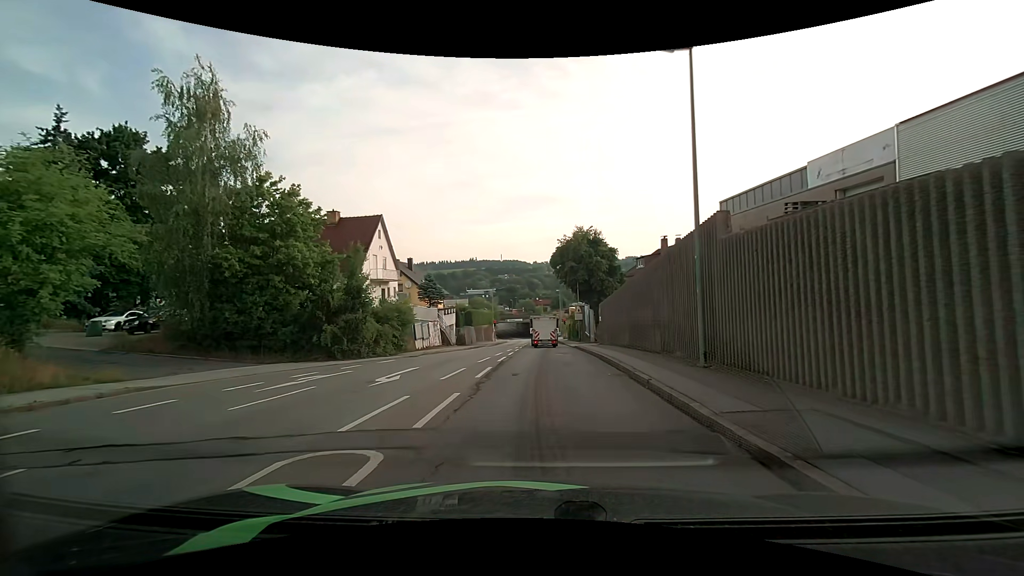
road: tertiary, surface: asphalt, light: Day
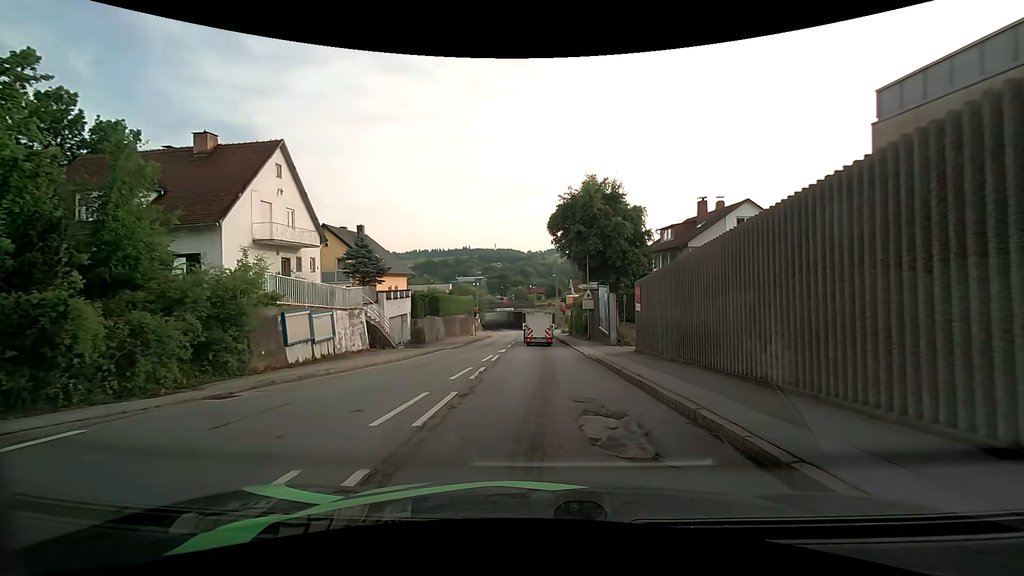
(+0.3, +15.8) m; +2°
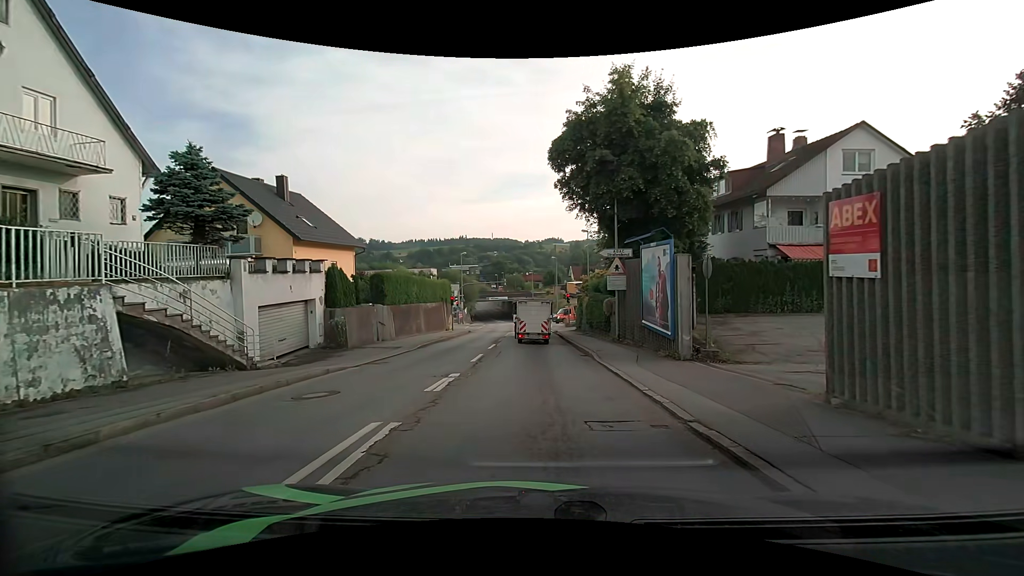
(0.0, +14.1) m; 0°
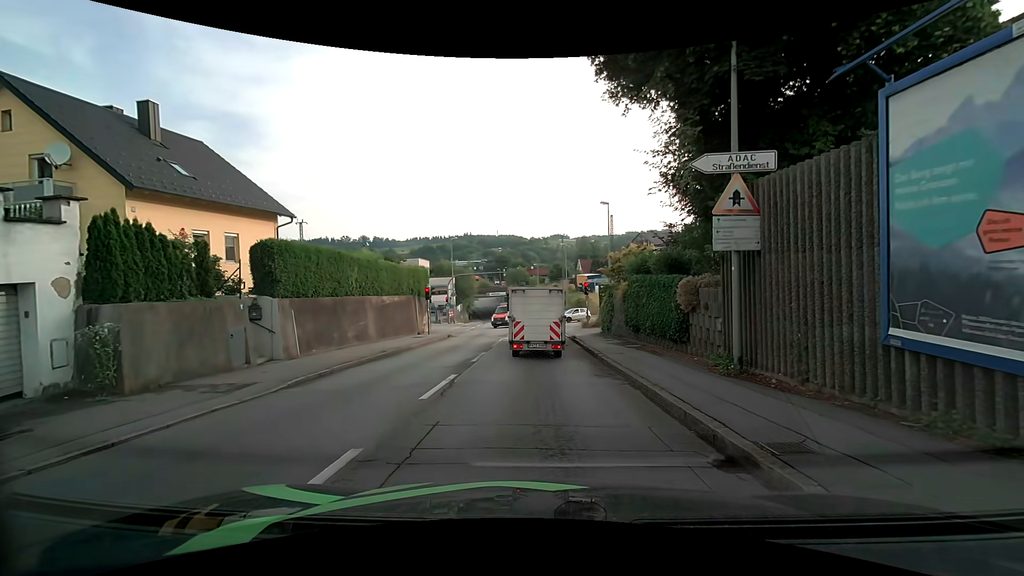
(-0.1, +12.0) m; -1°
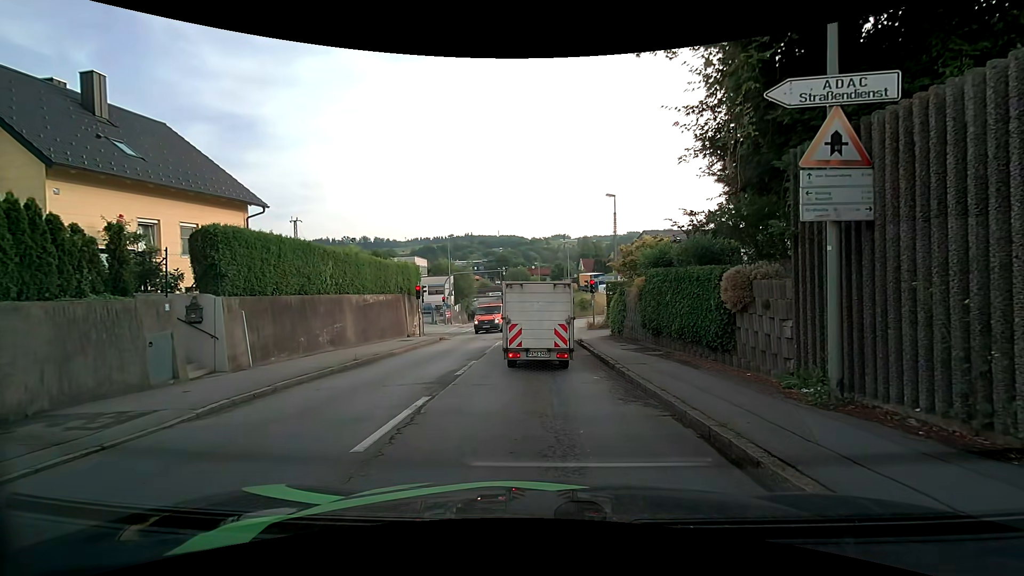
(0.0, +2.8) m; -1°
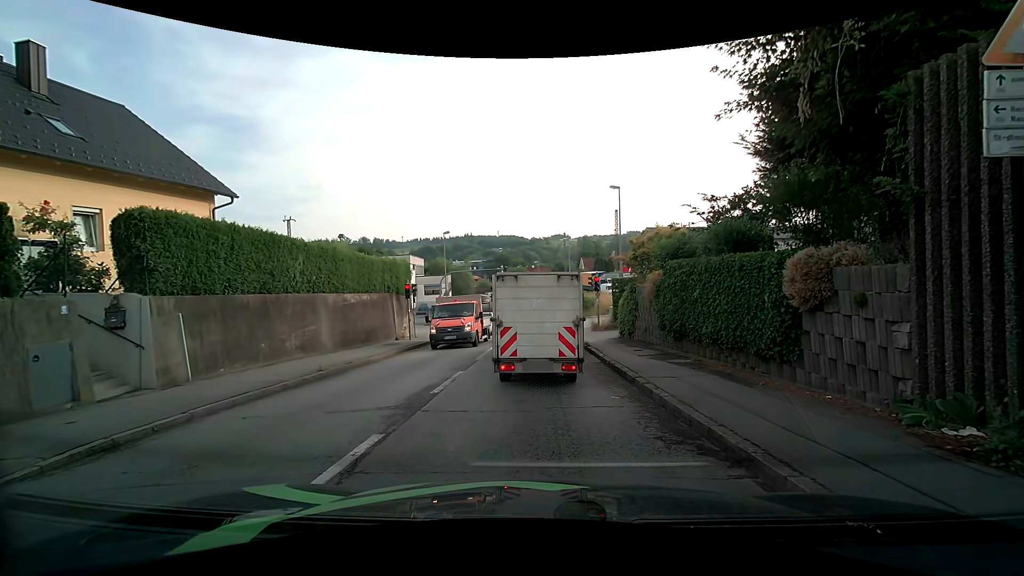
(0.0, +2.3) m; +2°
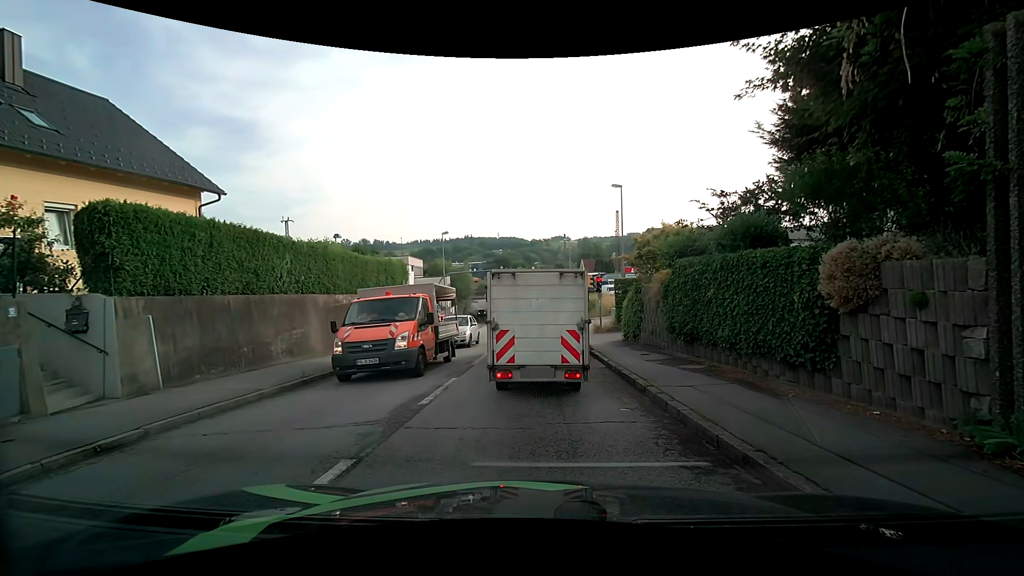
(0.0, +0.9) m; 0°
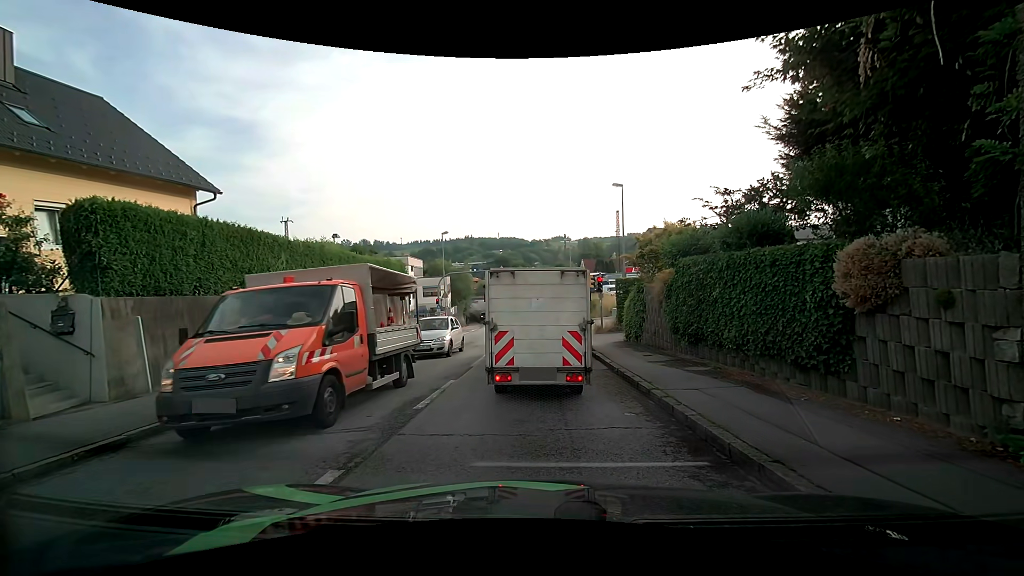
(0.0, +0.3) m; 0°
(0, +10) (-1, +20) (-1, +30) (+1, +40) (+7, +47) (+17, +51) (+26, +55) (+35, +59) (+44, +64) (+52, +69) m
